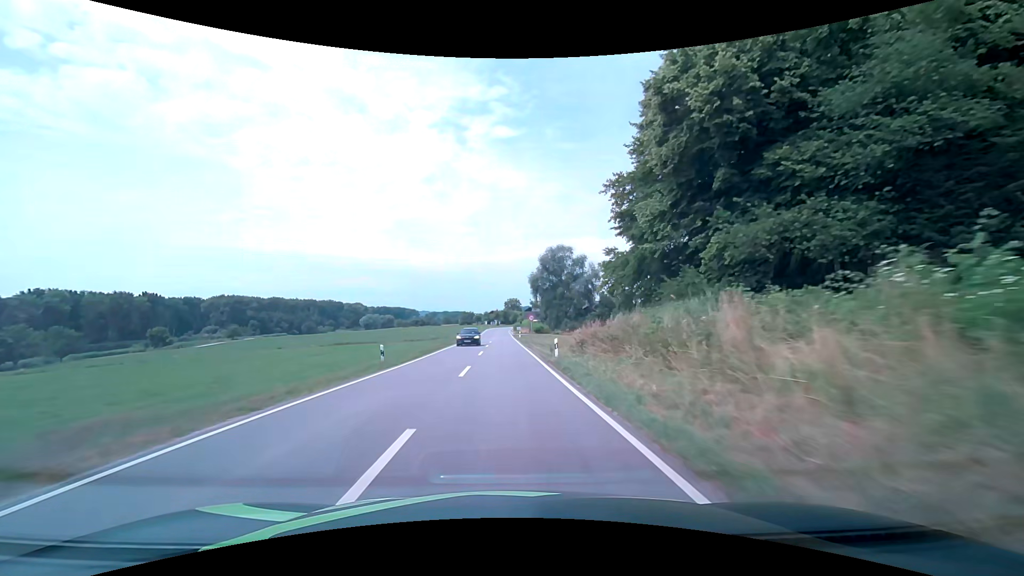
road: secondary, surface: asphalt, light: Day
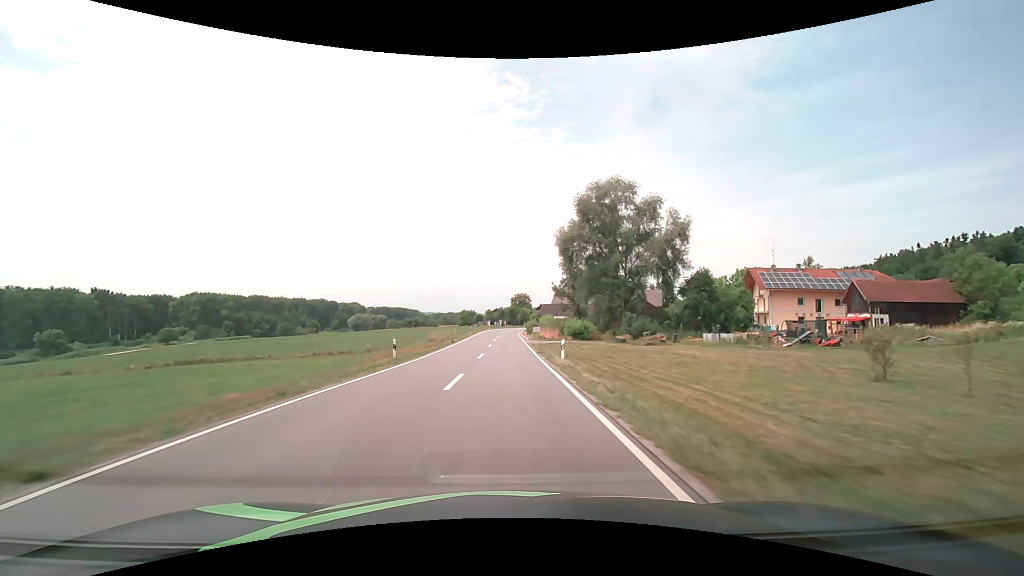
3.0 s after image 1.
(0.0, +51.4) m; 0°
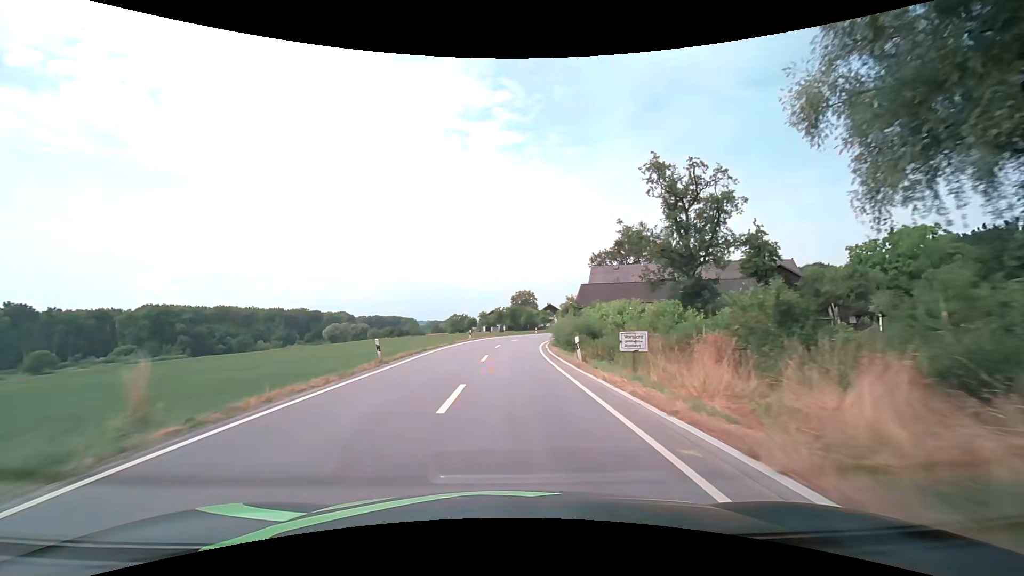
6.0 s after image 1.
(-0.2, +51.2) m; 0°
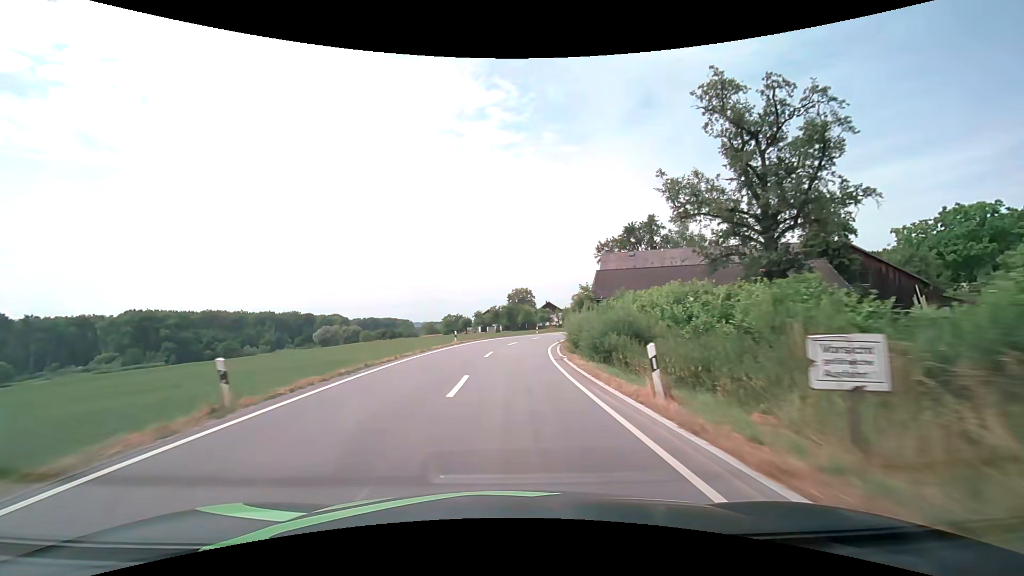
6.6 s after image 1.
(0.0, +10.2) m; 0°
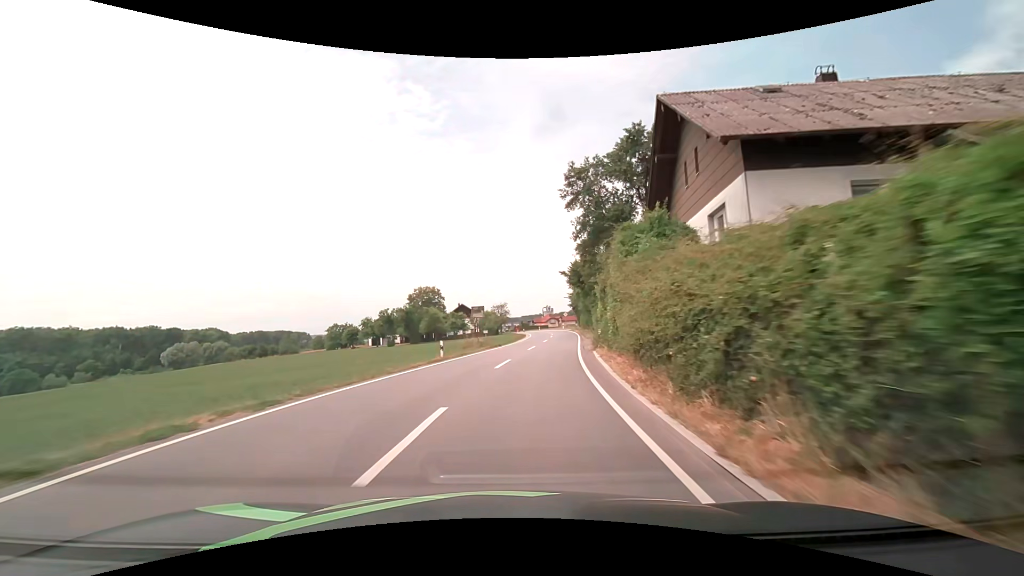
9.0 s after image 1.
(+2.3, +40.7) m; +9°
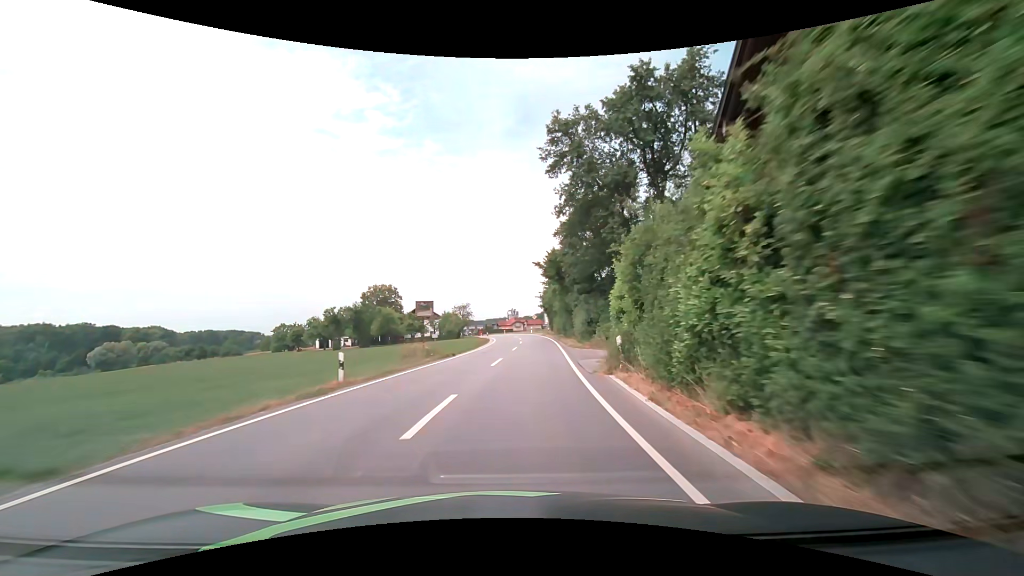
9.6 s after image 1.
(+0.4, +10.0) m; +4°
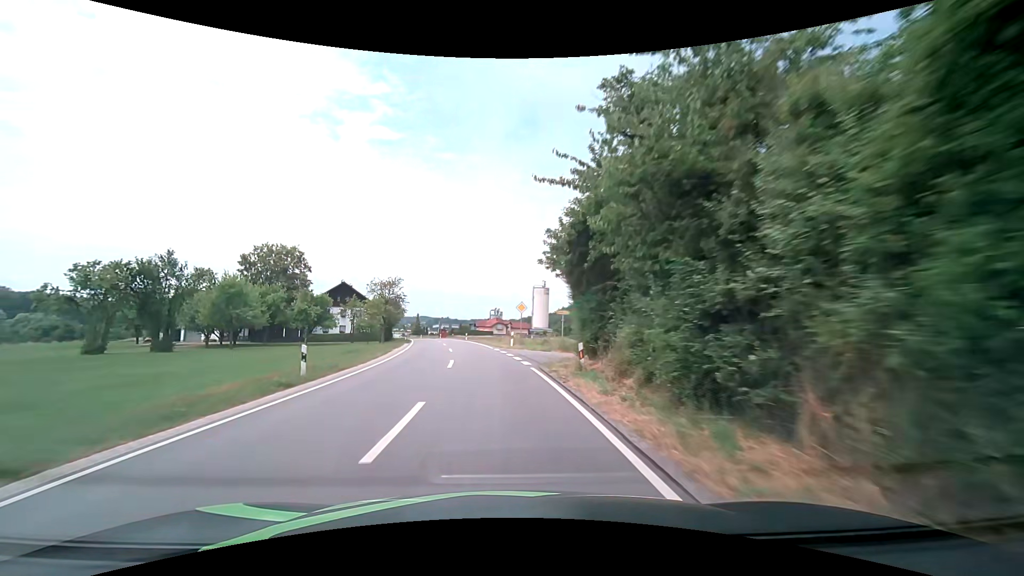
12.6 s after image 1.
(+3.1, +48.7) m; +3°
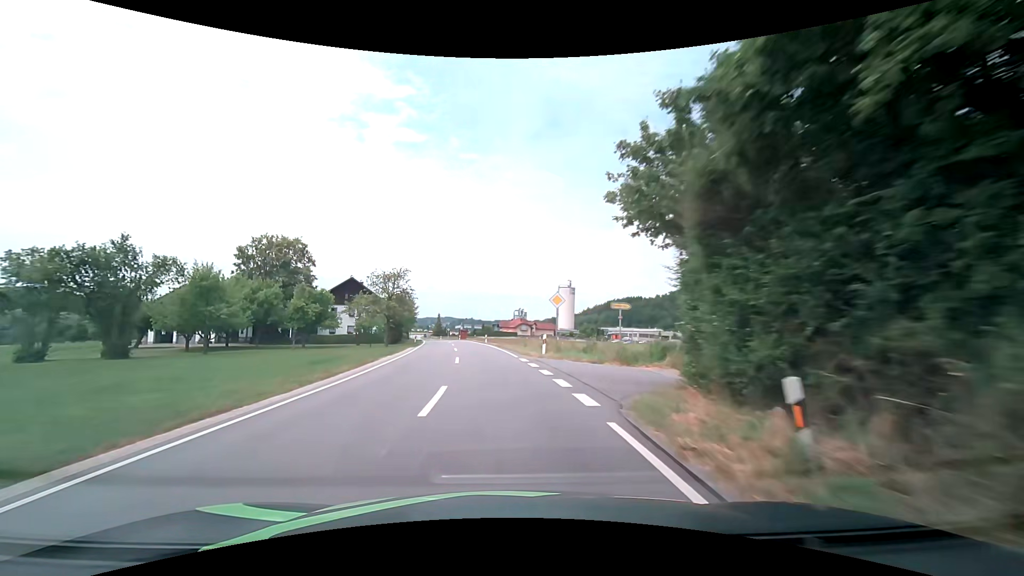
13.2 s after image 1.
(-0.2, +9.5) m; -3°
(0, +10) (-1, +20) (-2, +30) (-3, +40) (-4, +50) (-6, +60) (-7, +70) (-9, +79) (-10, +89) (-12, +99) m
